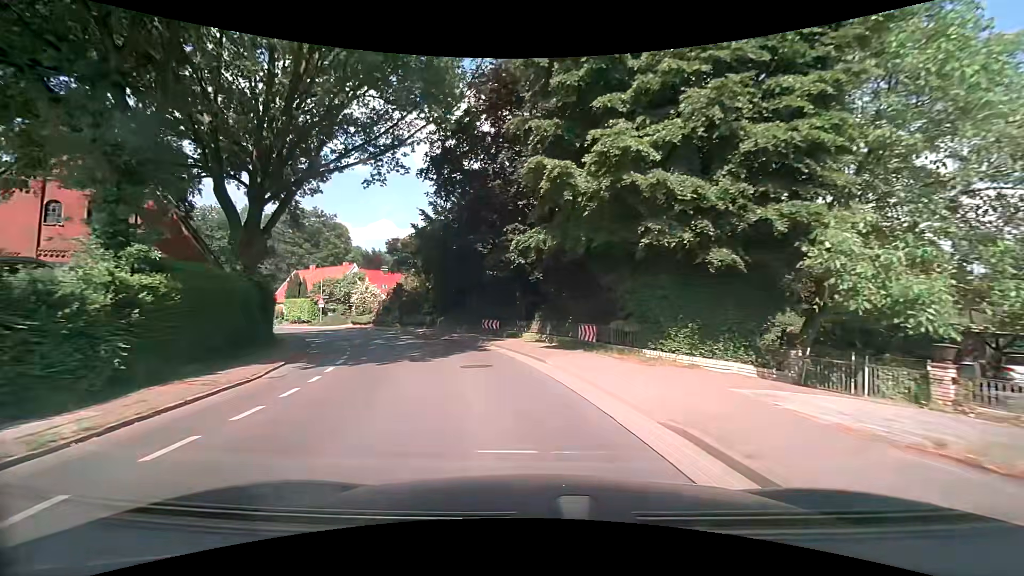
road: tertiary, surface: asphalt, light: Day
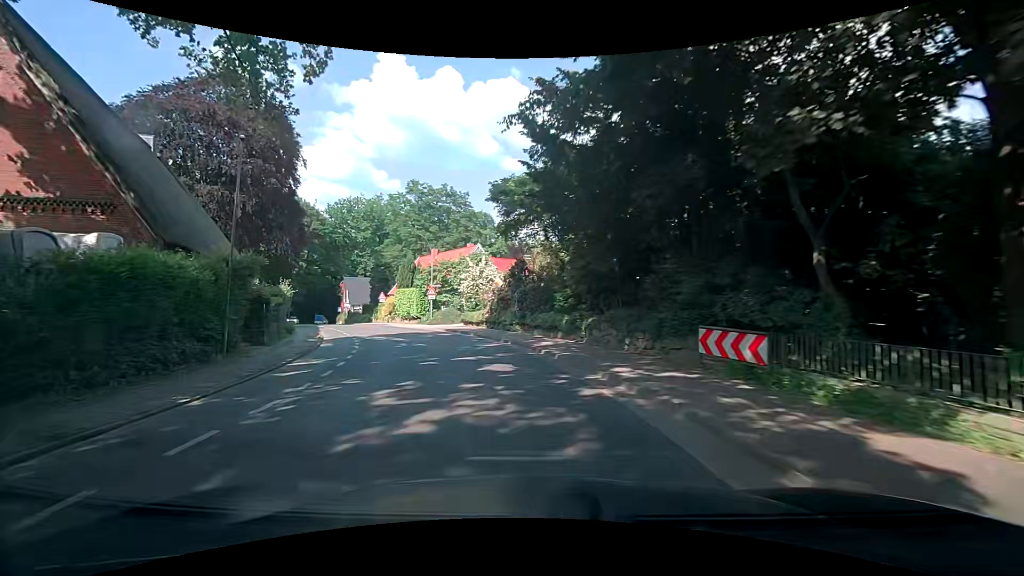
(-2.4, +17.9) m; -17°
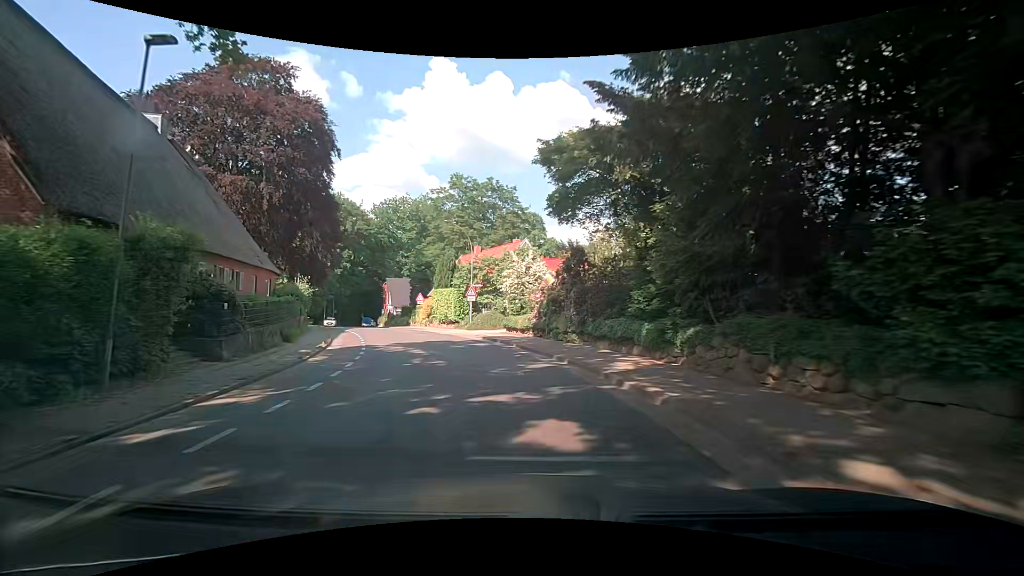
(-0.3, +5.8) m; -7°
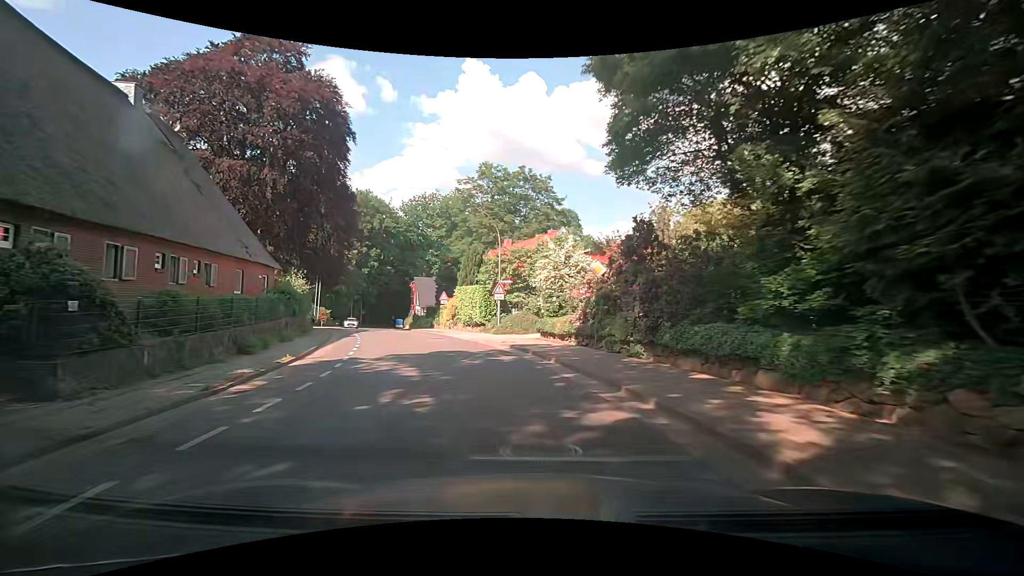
(-0.1, +5.8) m; -3°
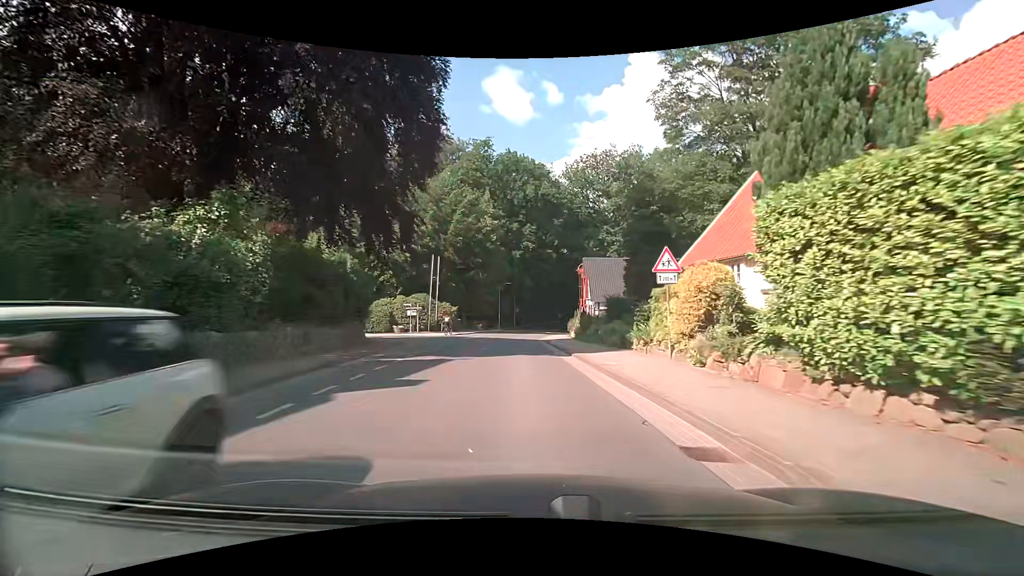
(-6.1, +29.3) m; -20°
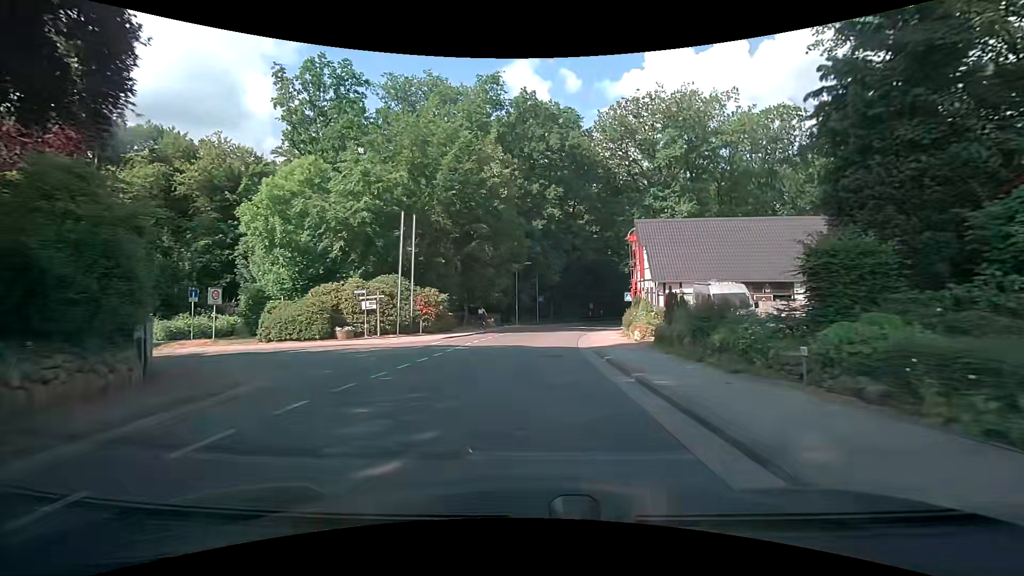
(-0.4, +17.5) m; -3°
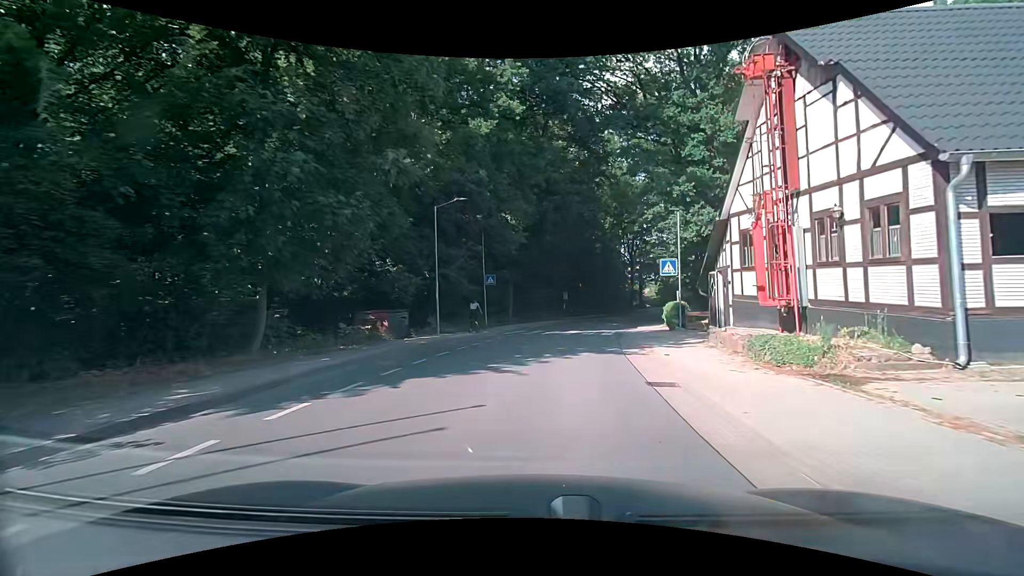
(+0.7, +27.3) m; +5°
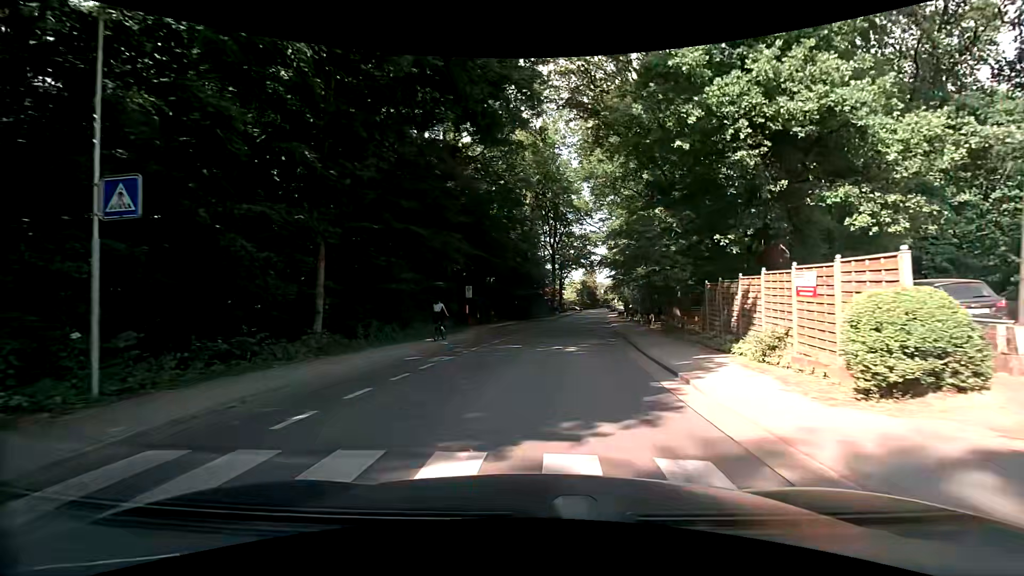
(+1.8, +24.1) m; +9°
(0, +10) (+2, +20) (+3, +30) (+4, +40) (+6, +50) (+7, +60) (+9, +69) (+10, +79) (+11, +89) (+13, +99) m
